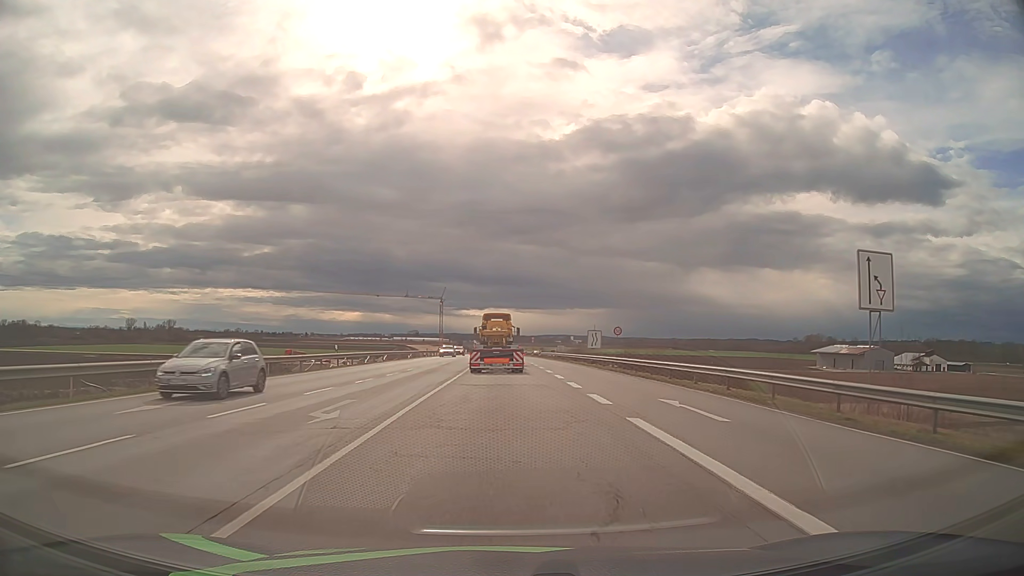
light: Day
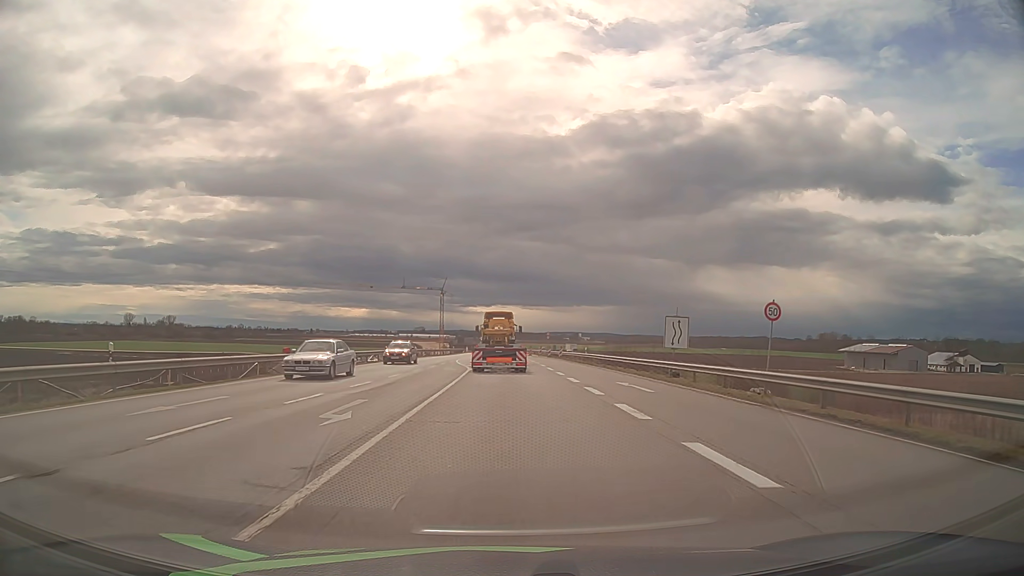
(-0.2, +27.2) m; -1°
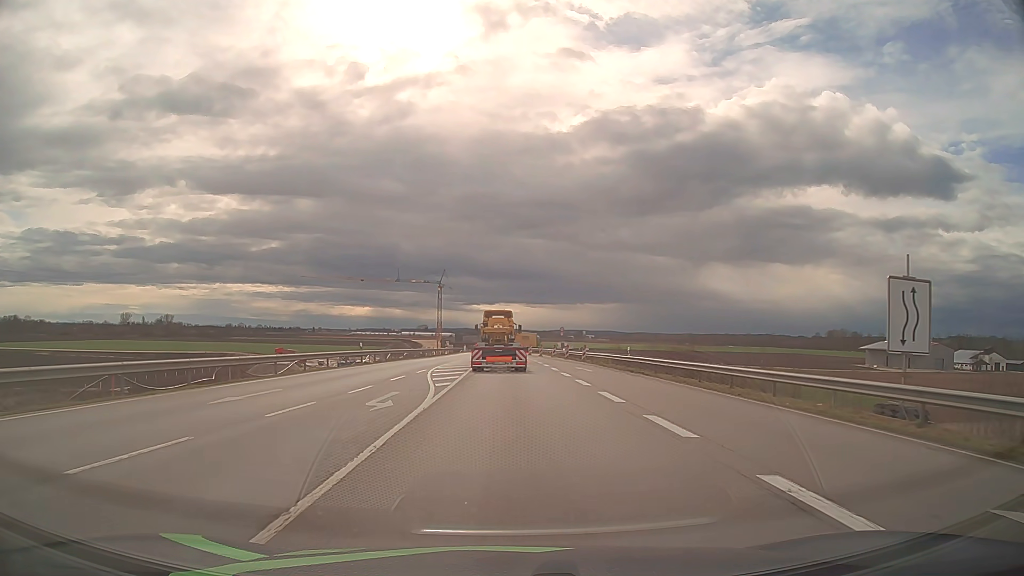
(-0.1, +20.5) m; 0°
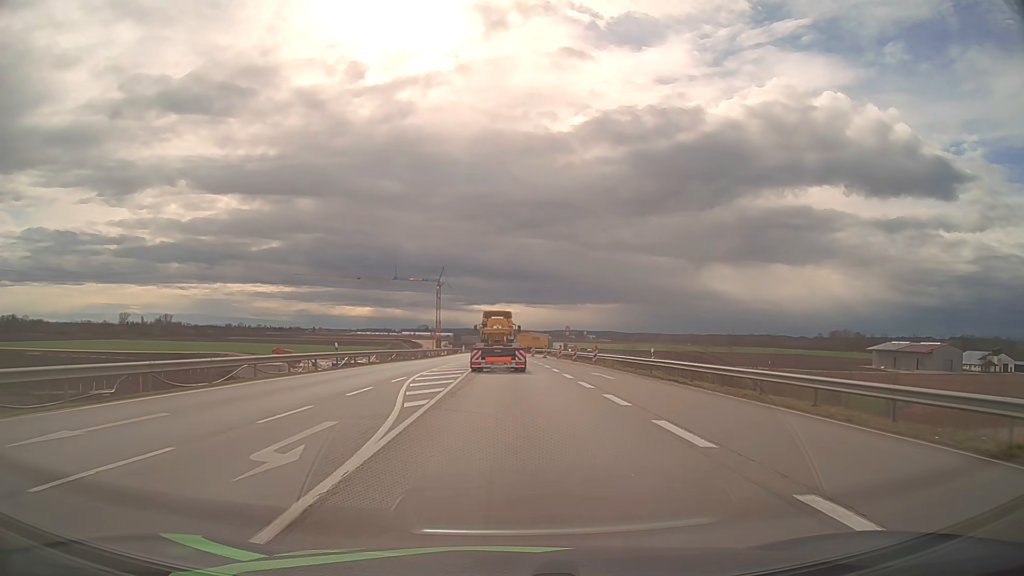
(0.0, +6.9) m; 0°
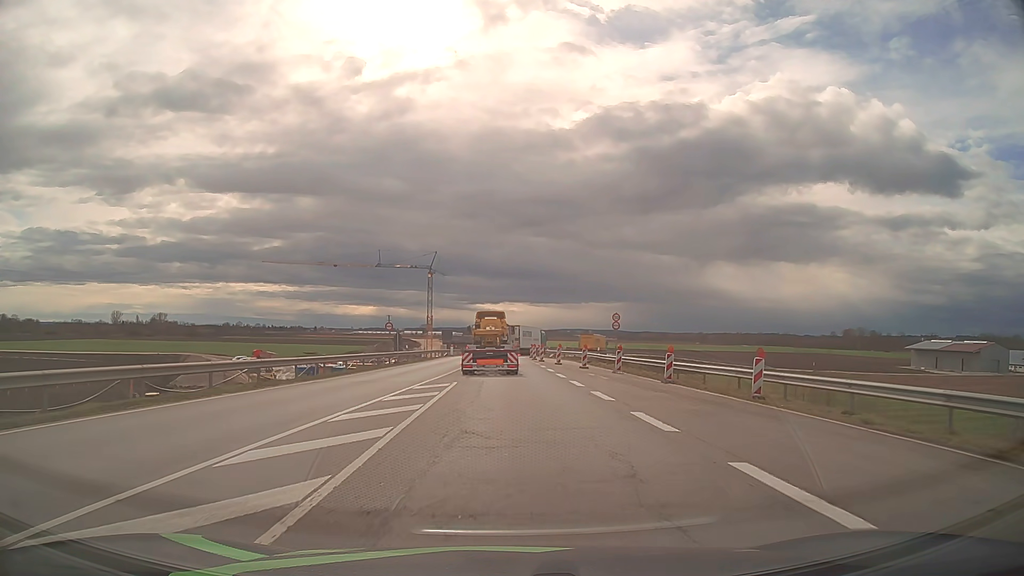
(-0.1, +34.3) m; 0°
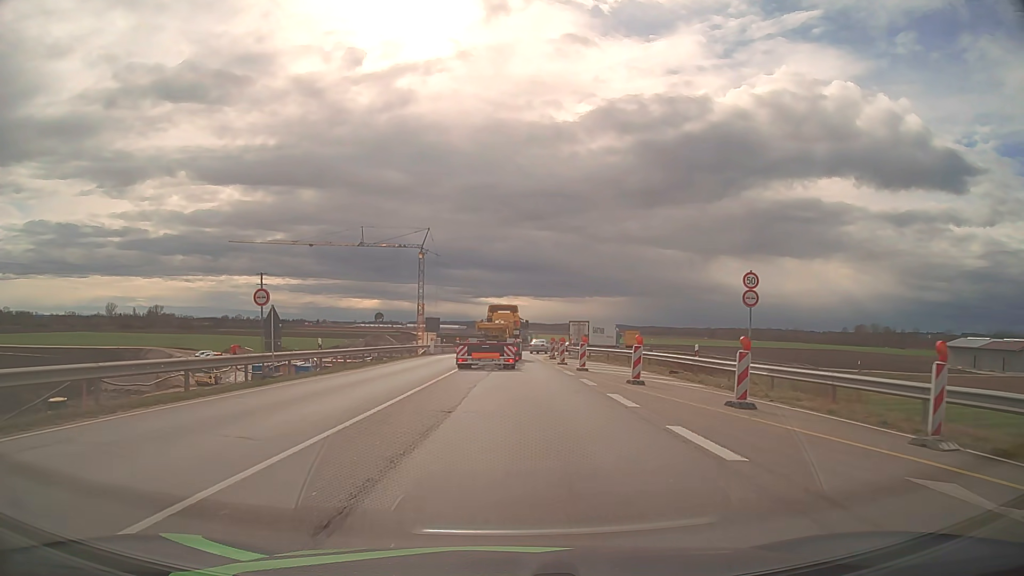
(-0.1, +27.3) m; 0°
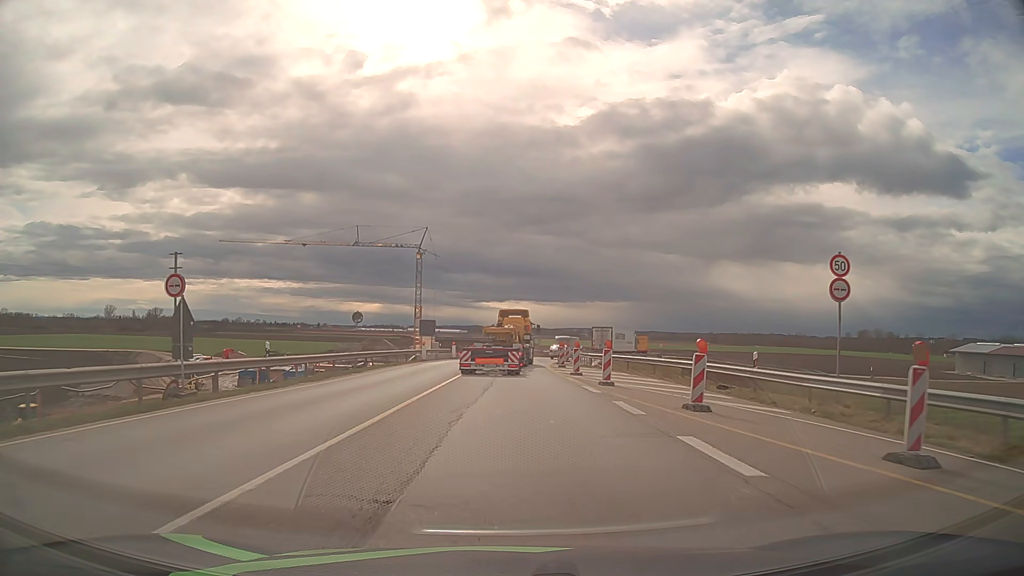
(0.0, +6.6) m; 0°
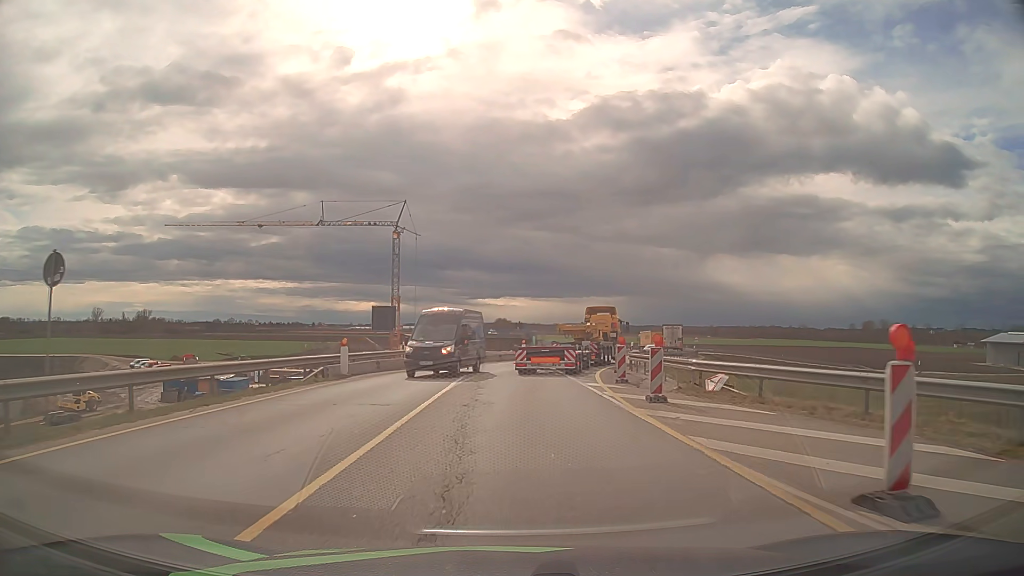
(0.0, +25.2) m; 0°
(0, +10) (0, +20) (+2, +30) (+4, +40) (+8, +49) (+11, +58) (+15, +68) (+18, +77) (+21, +87) (+24, +96) m
